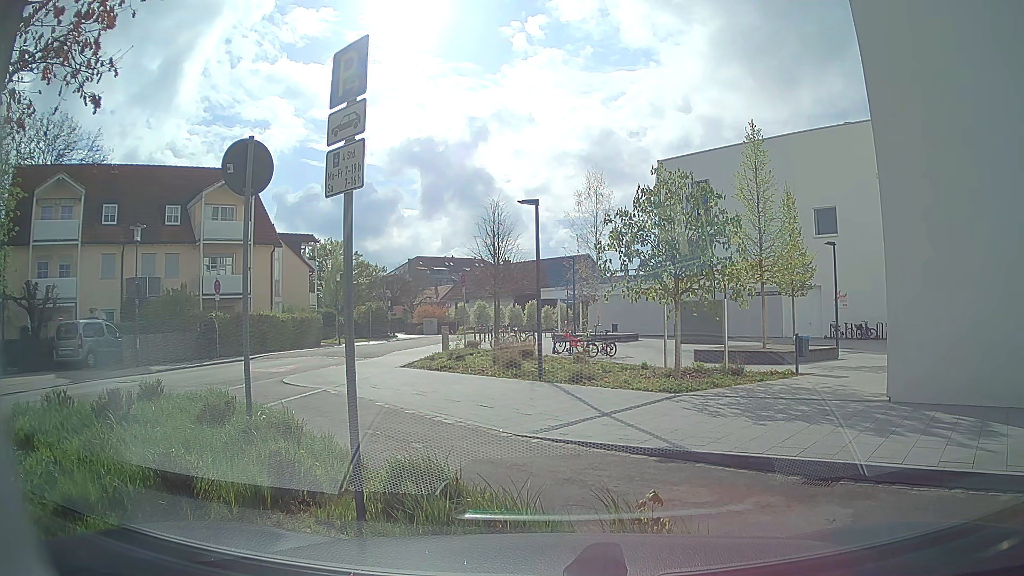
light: Day
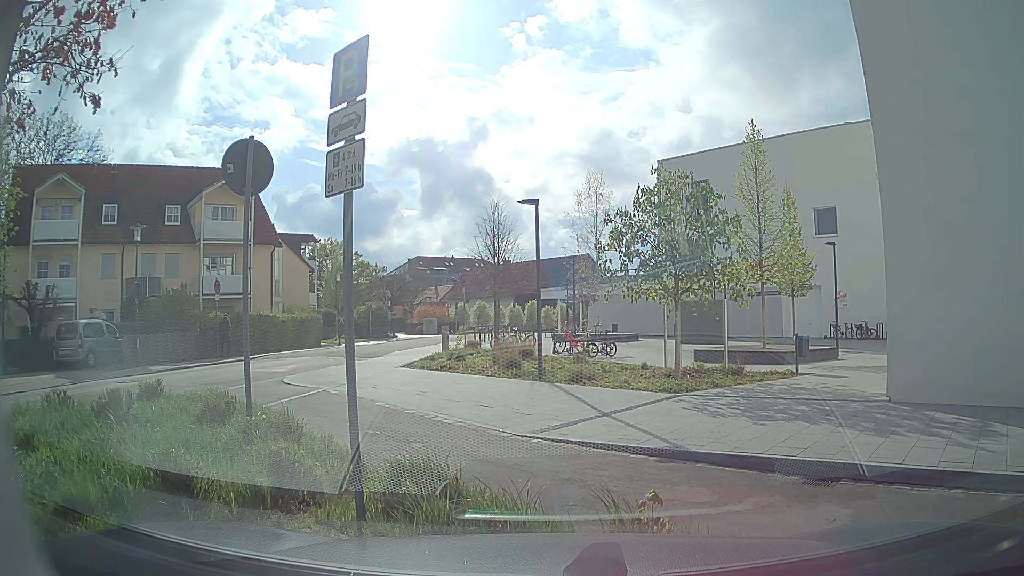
(0.0, 0.0) m; 0°
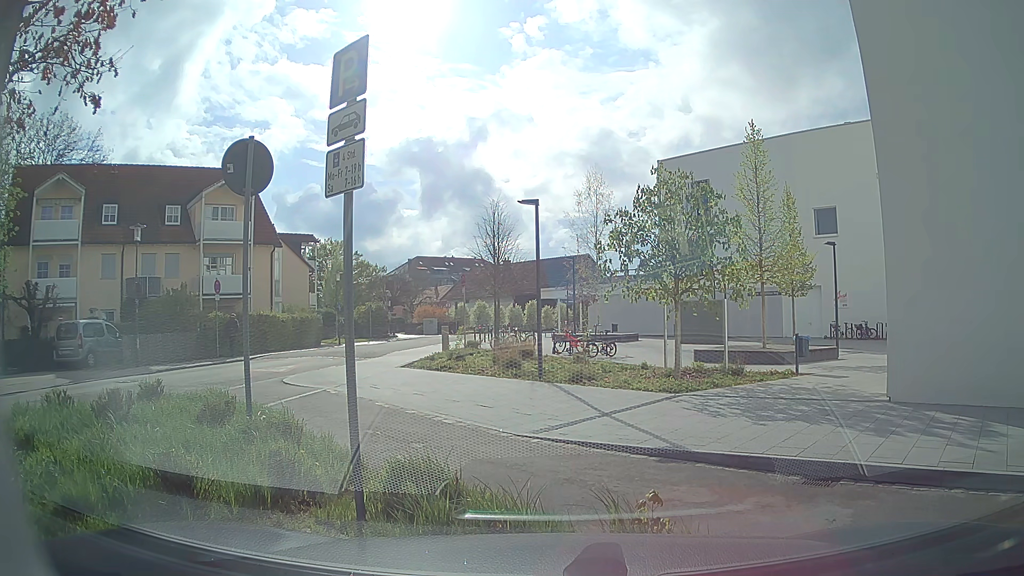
(0.0, 0.0) m; 0°
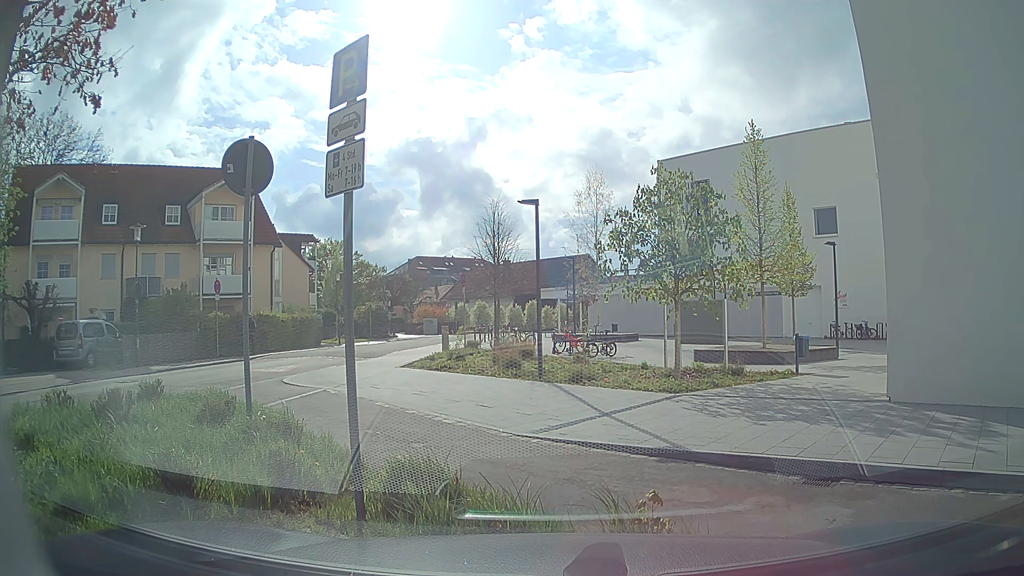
(0.0, 0.0) m; 0°
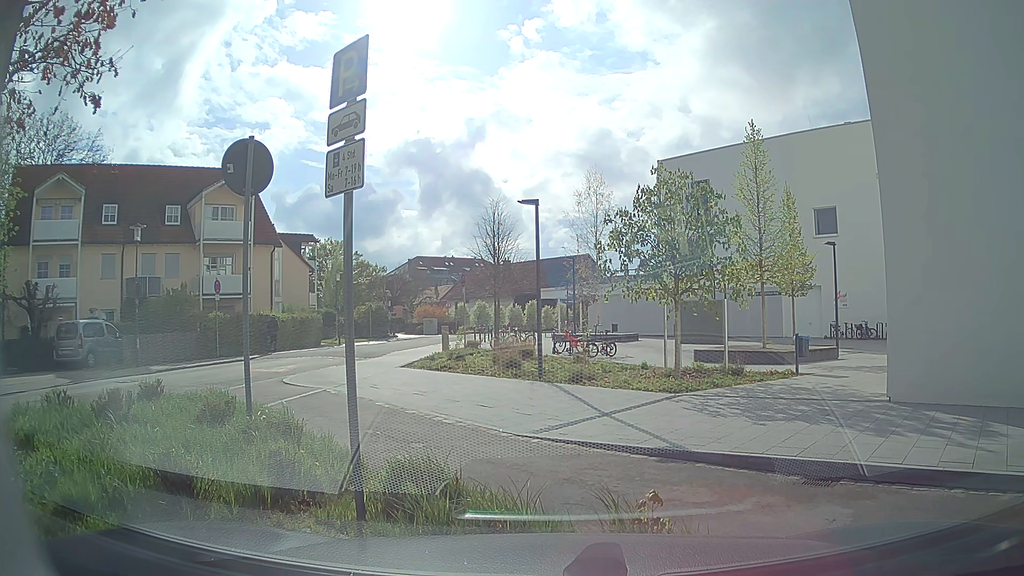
(0.0, 0.0) m; 0°
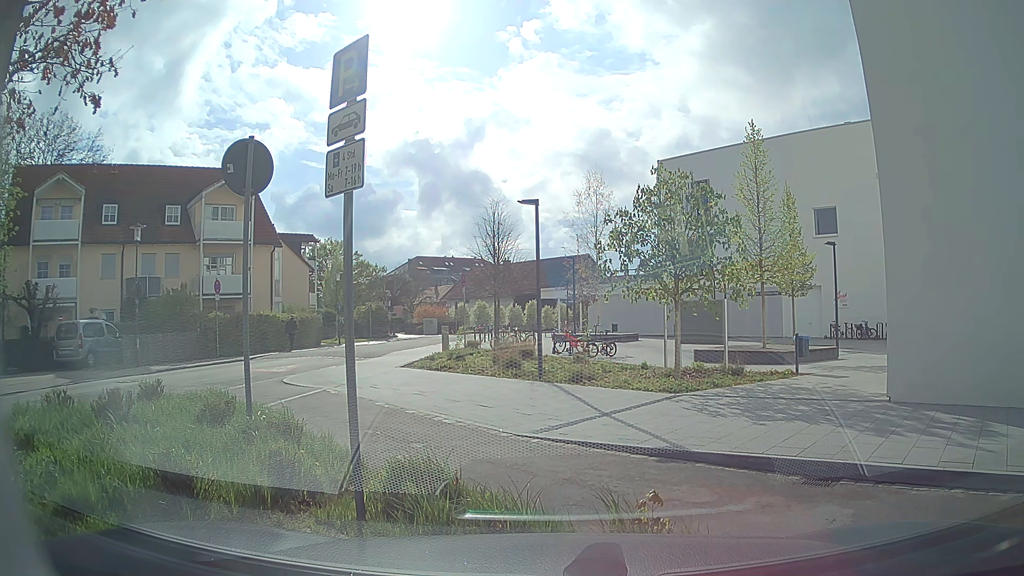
(0.0, 0.0) m; 0°
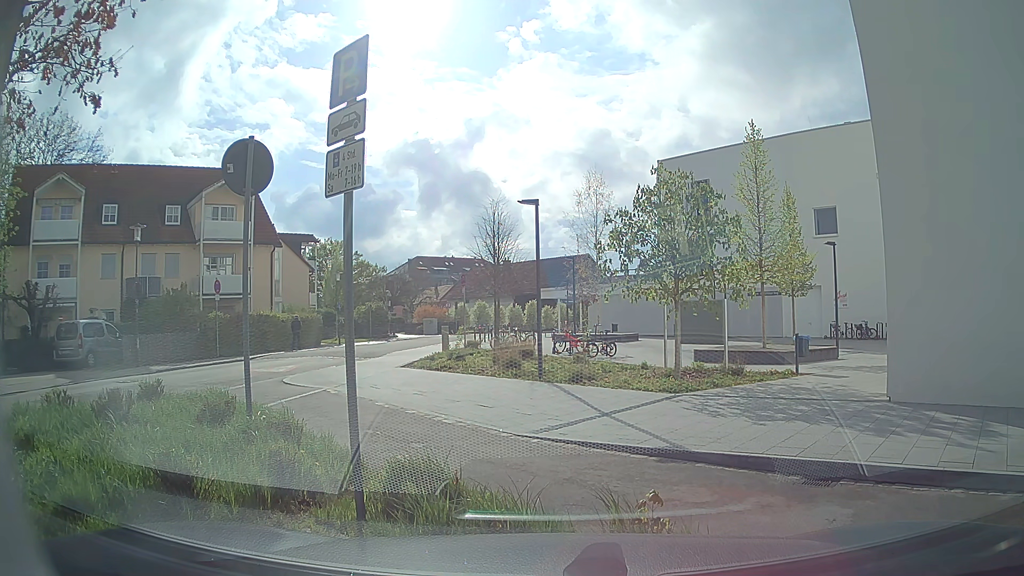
(0.0, 0.0) m; 0°
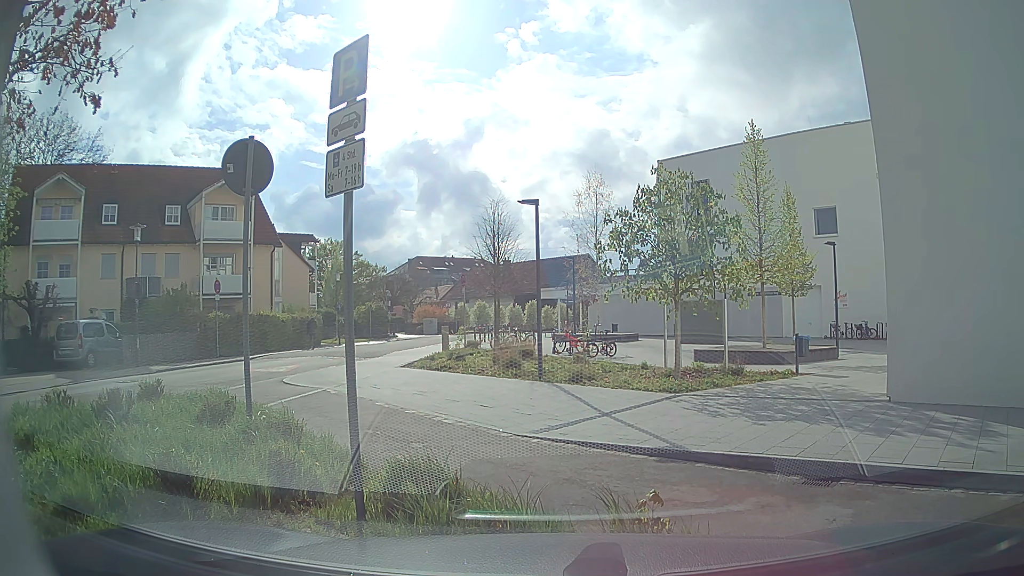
(0.0, 0.0) m; 0°
